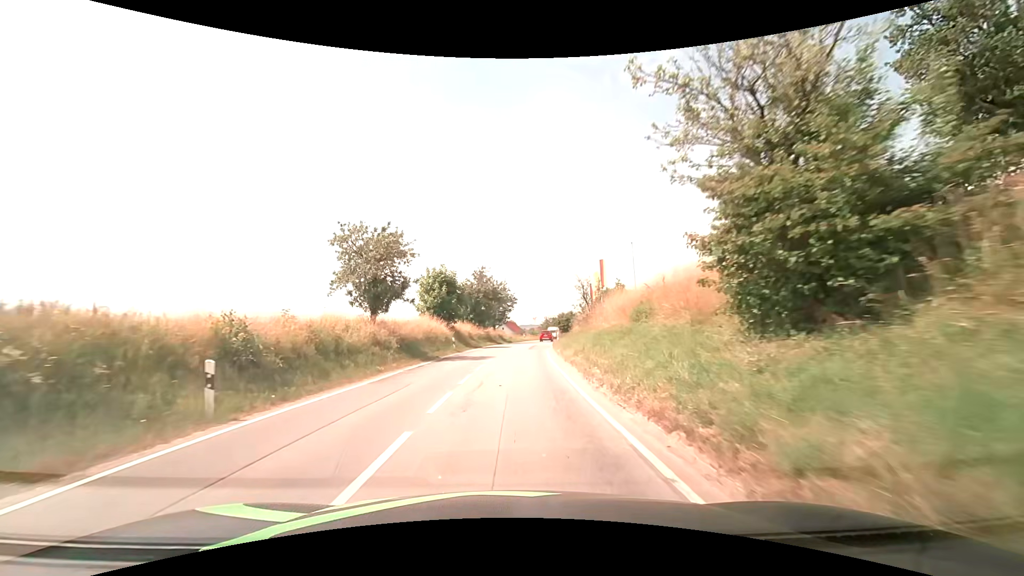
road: secondary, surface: asphalt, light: Day
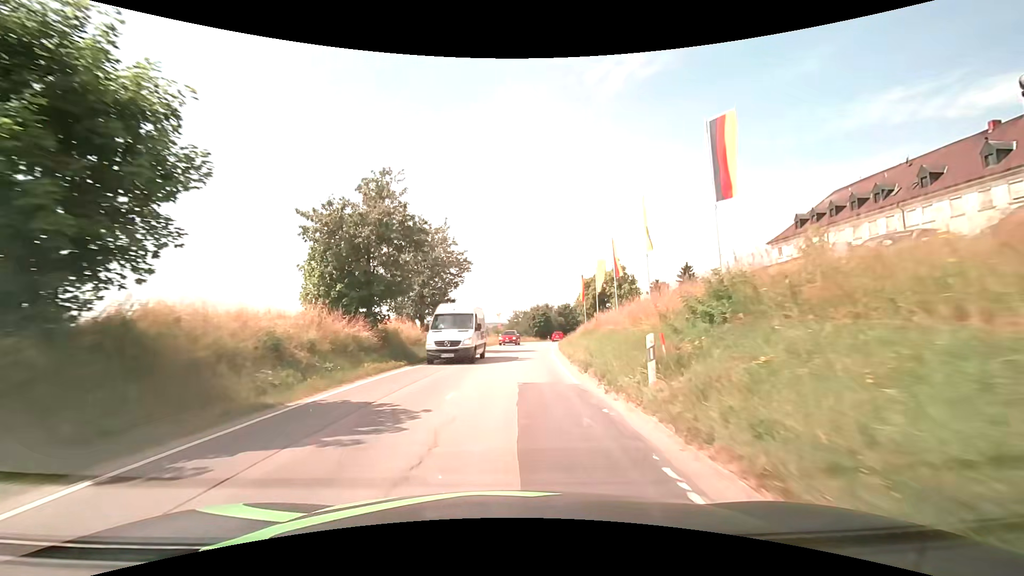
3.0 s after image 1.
(+1.0, +36.1) m; +4°
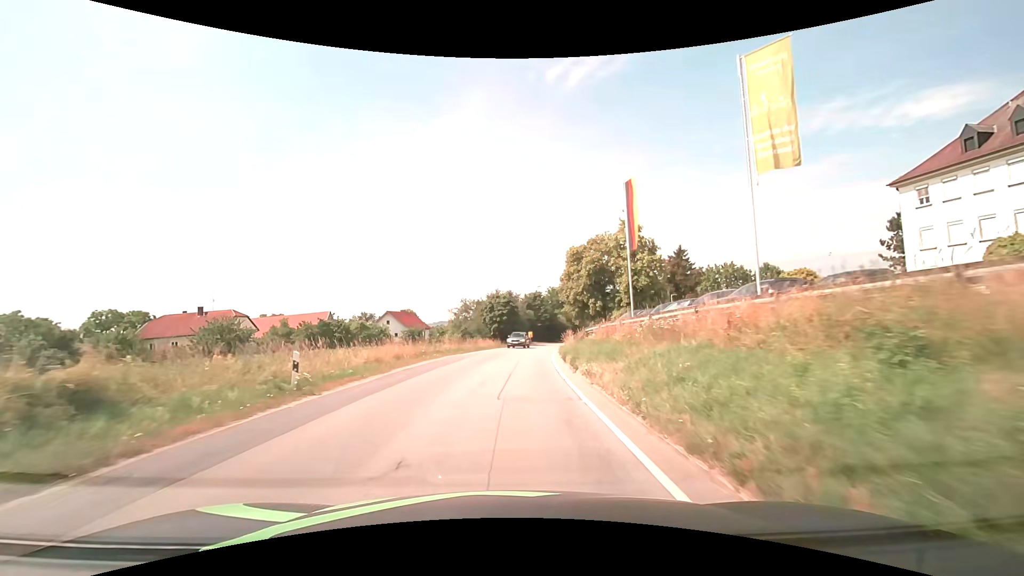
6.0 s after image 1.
(+2.0, +36.6) m; +5°
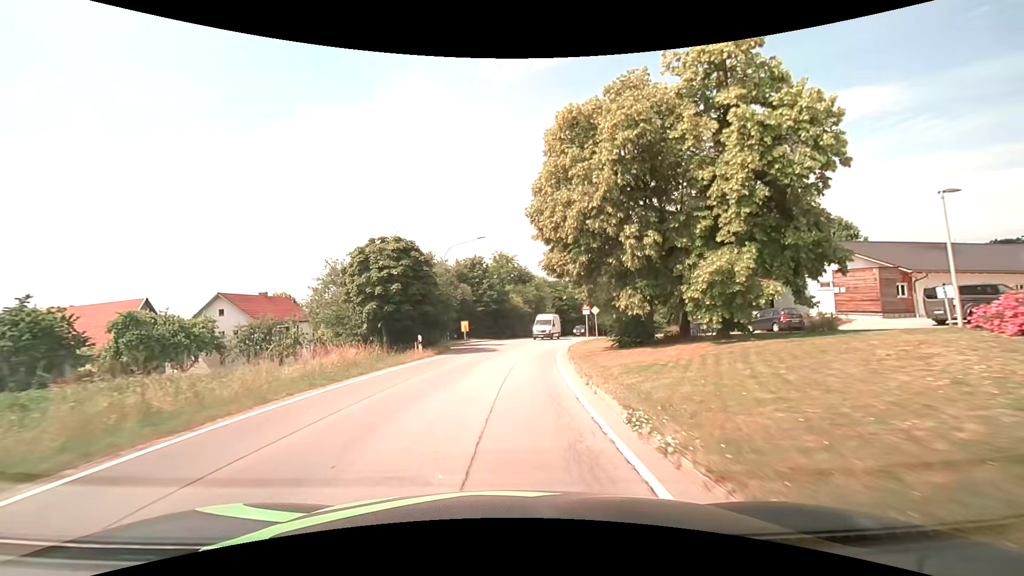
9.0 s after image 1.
(+2.2, +37.3) m; +7°
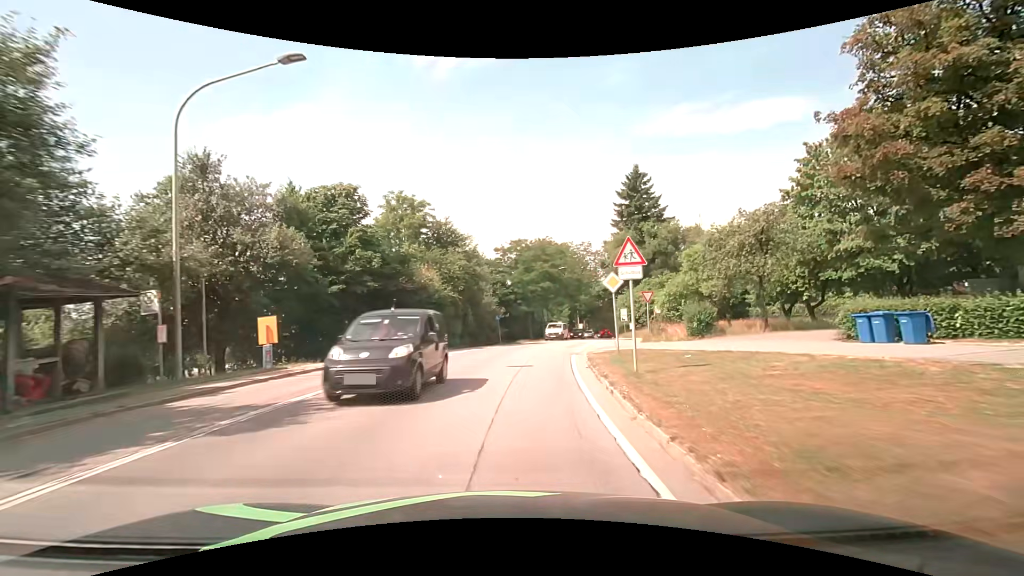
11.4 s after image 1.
(+1.5, +29.6) m; +7°
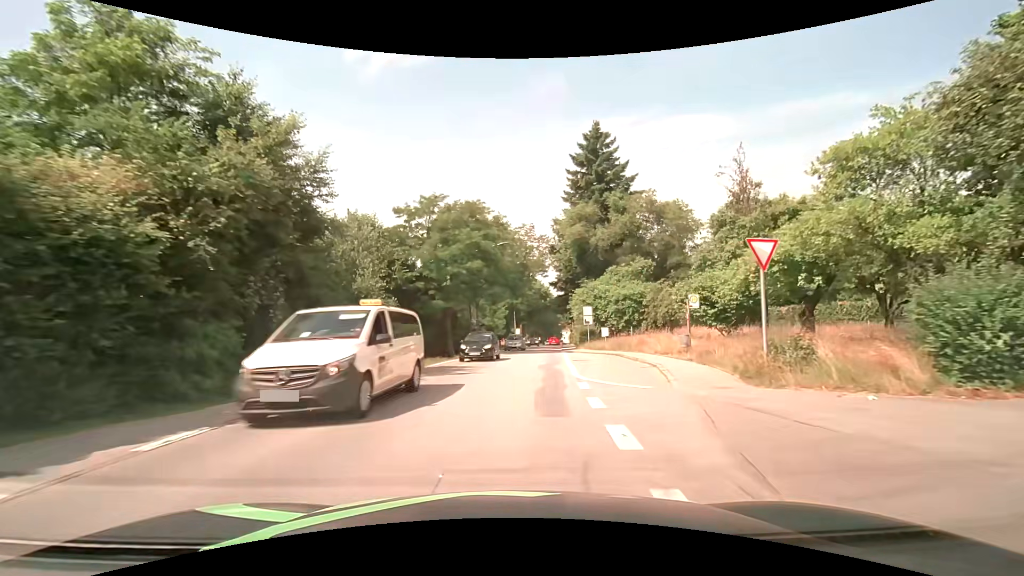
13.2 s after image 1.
(+1.6, +21.2) m; +9°
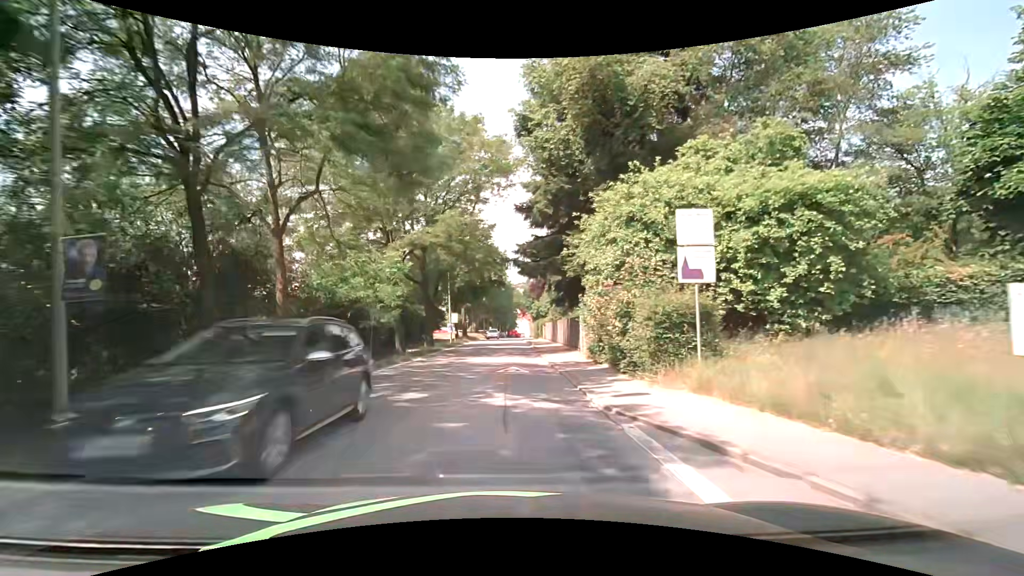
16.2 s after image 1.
(+2.0, +34.4) m; +6°
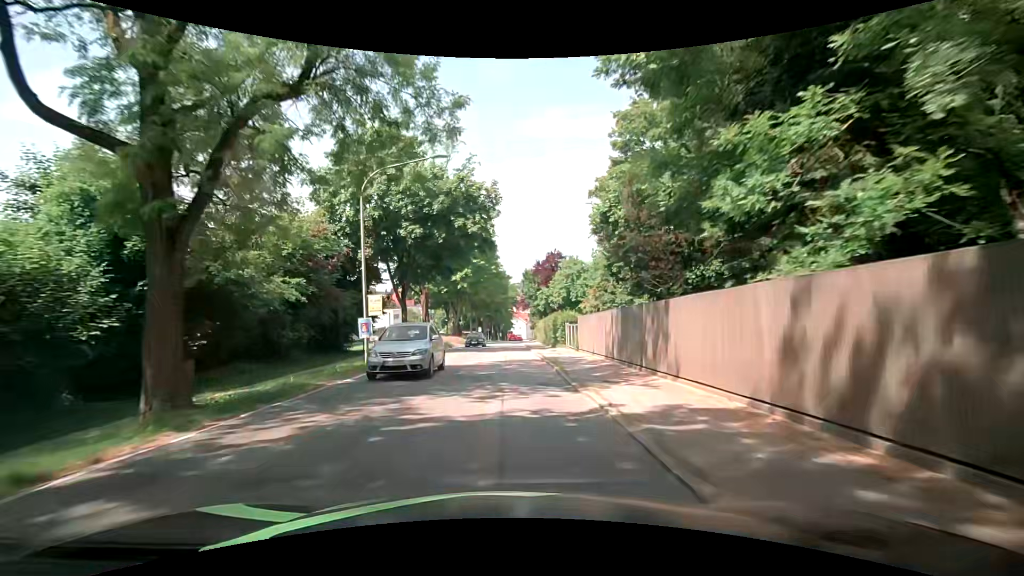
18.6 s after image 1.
(-0.2, +29.0) m; 0°
(0, +10) (0, +20) (0, +30) (0, +40) (0, +50) (0, +60) (+1, +70) (+1, +80) (+1, +90) (+1, +100) m
